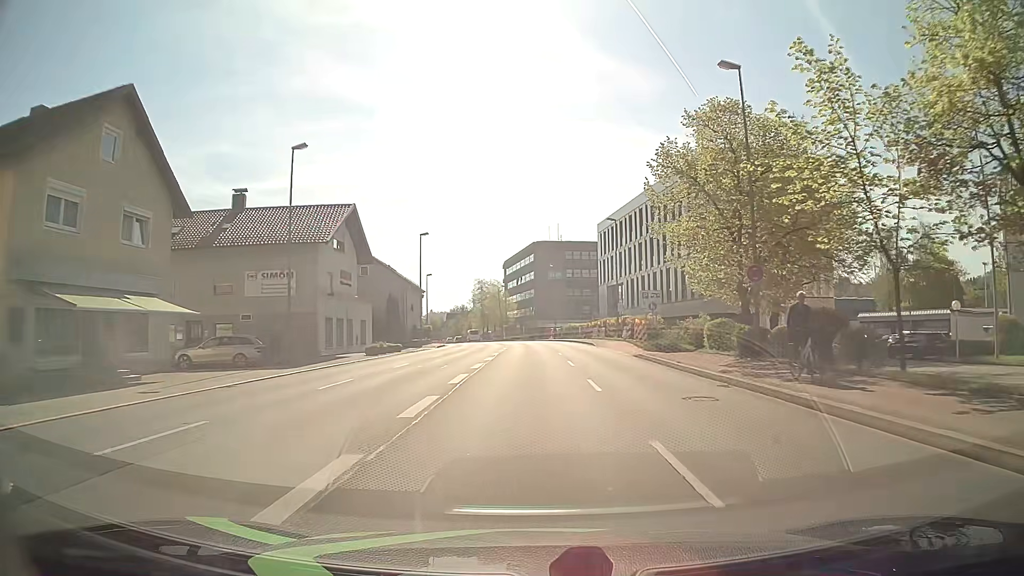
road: primary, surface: asphalt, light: Day
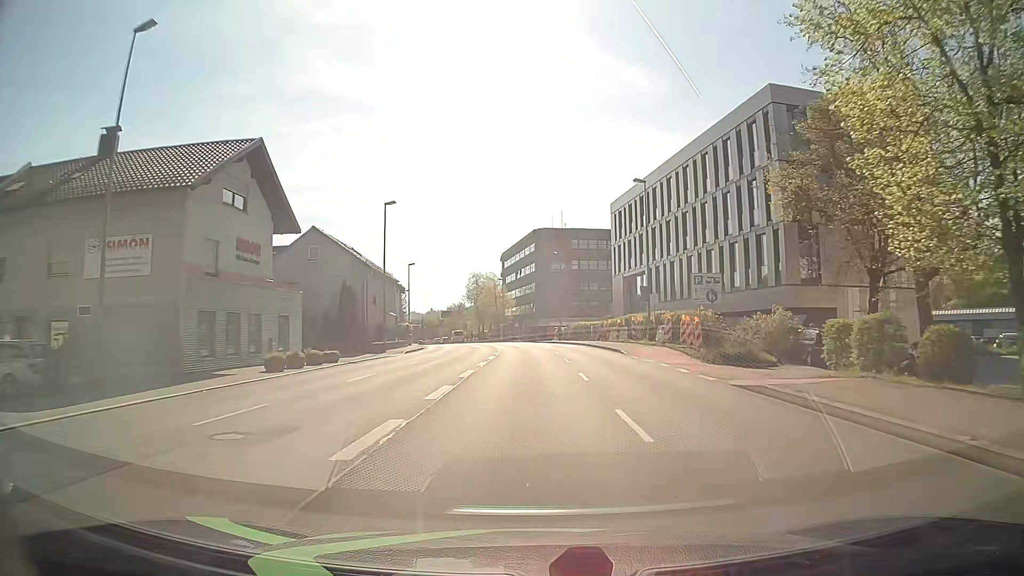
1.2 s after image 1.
(0.0, +15.2) m; 0°
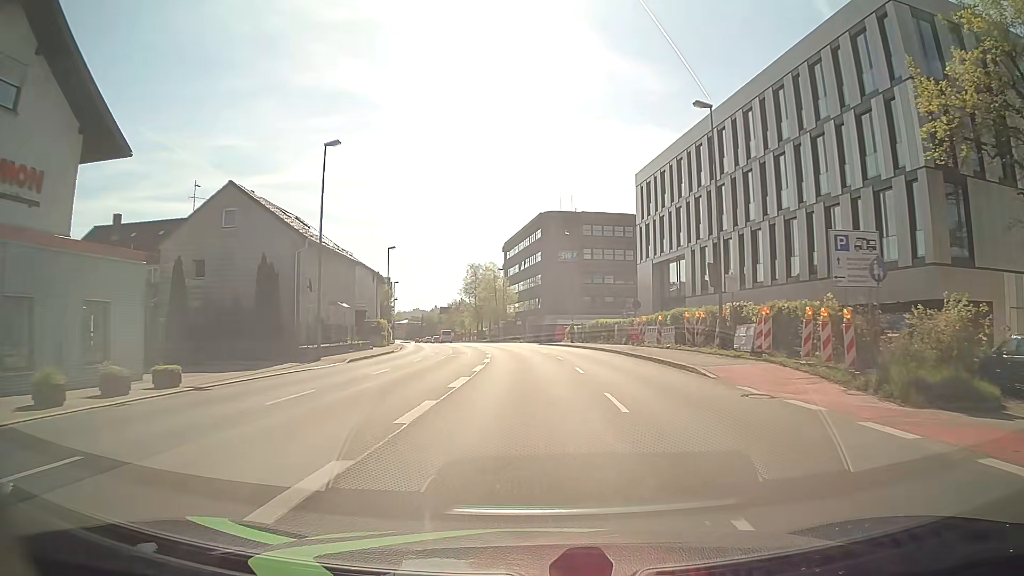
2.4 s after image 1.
(0.0, +15.2) m; 0°
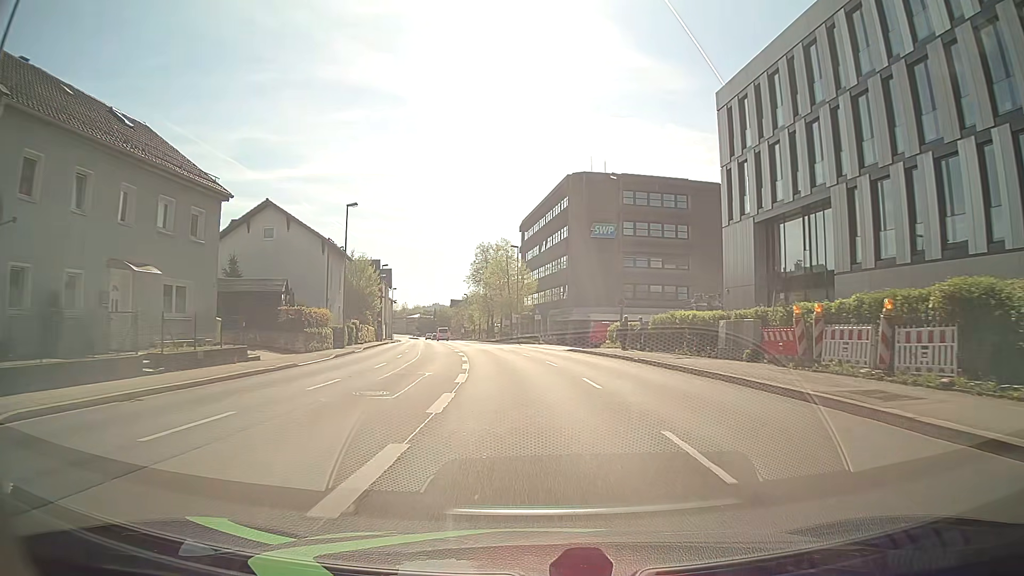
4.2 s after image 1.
(-0.5, +22.9) m; -2°
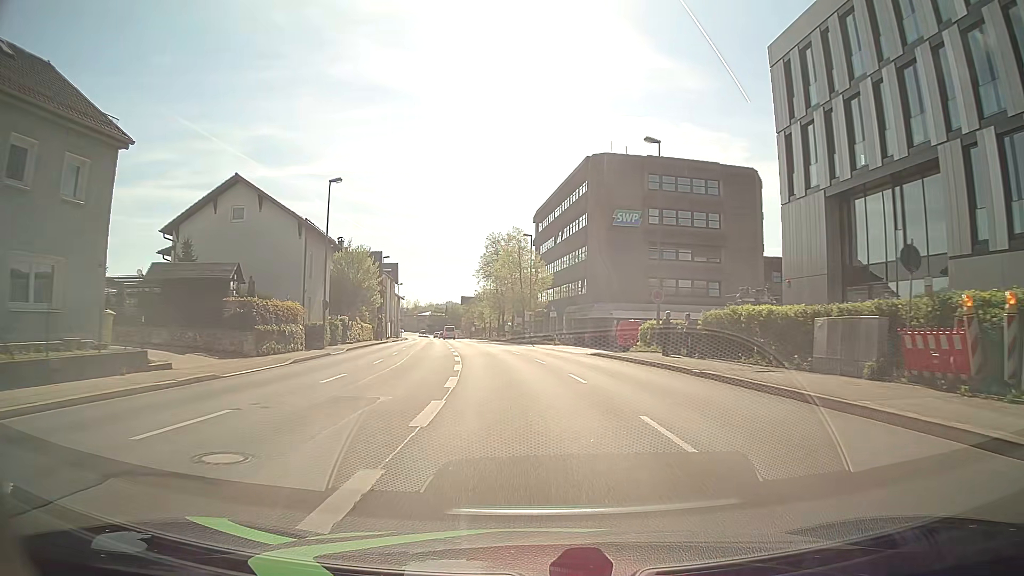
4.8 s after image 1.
(-0.1, +7.7) m; -2°
(0, +10) (-1, +20) (-1, +30) (-2, +40) (-4, +50) (-5, +60) (-6, +70) (-8, +80) (-9, +89) (-11, +99) m
